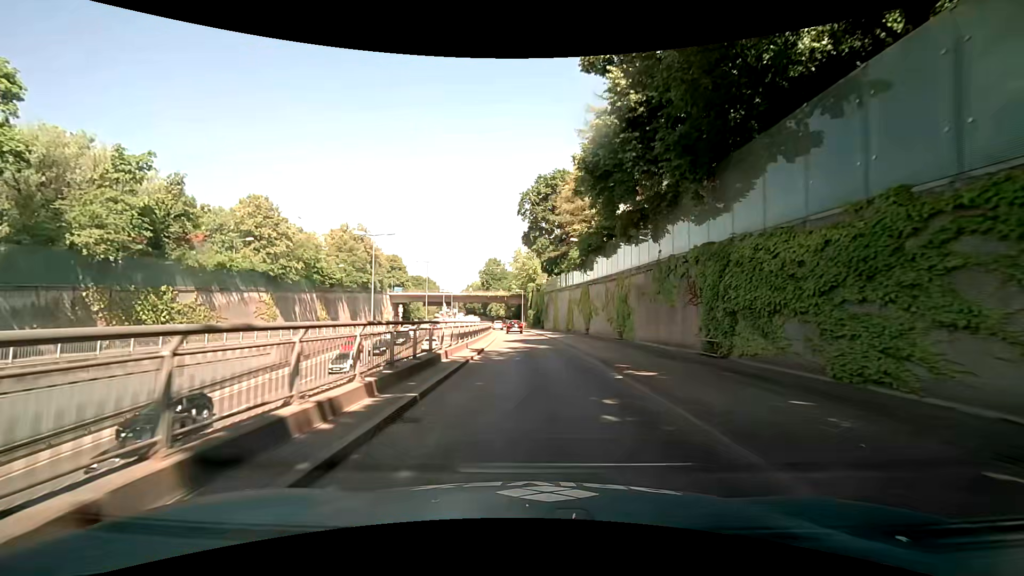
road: trunk_link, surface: asphalt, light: Day
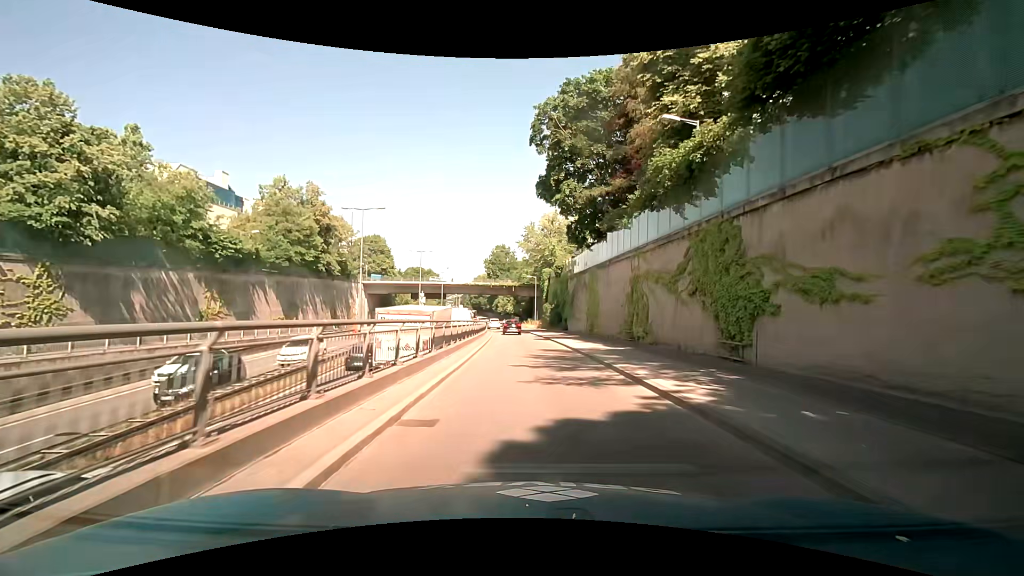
(-0.5, +30.1) m; -2°
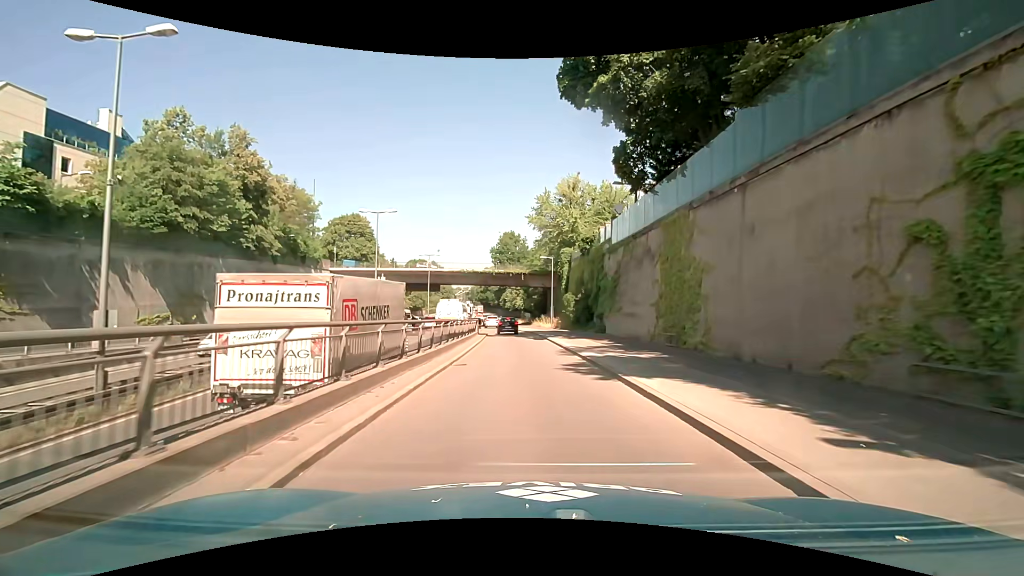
(0.0, +22.3) m; -1°
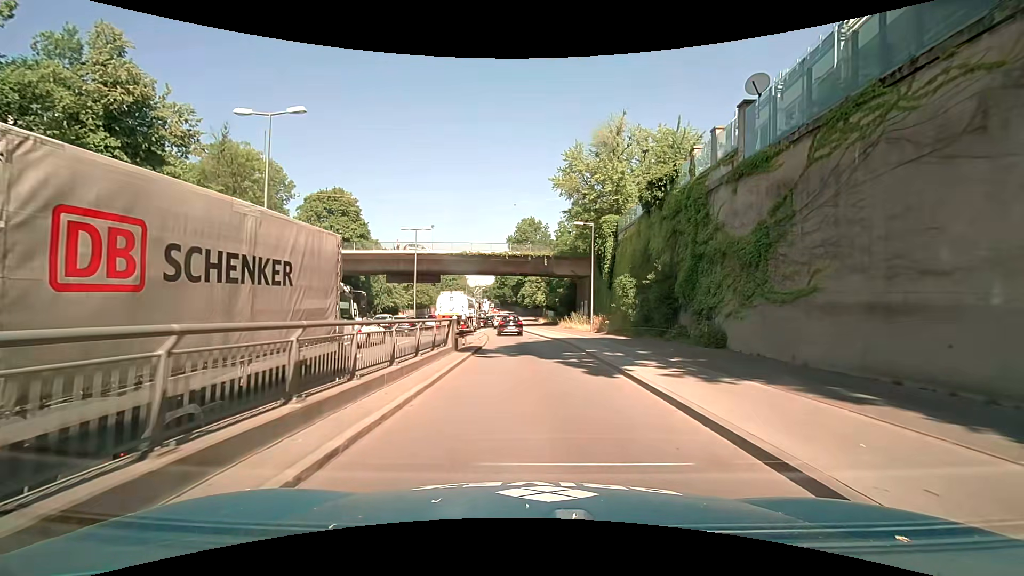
(-0.4, +20.3) m; -3°
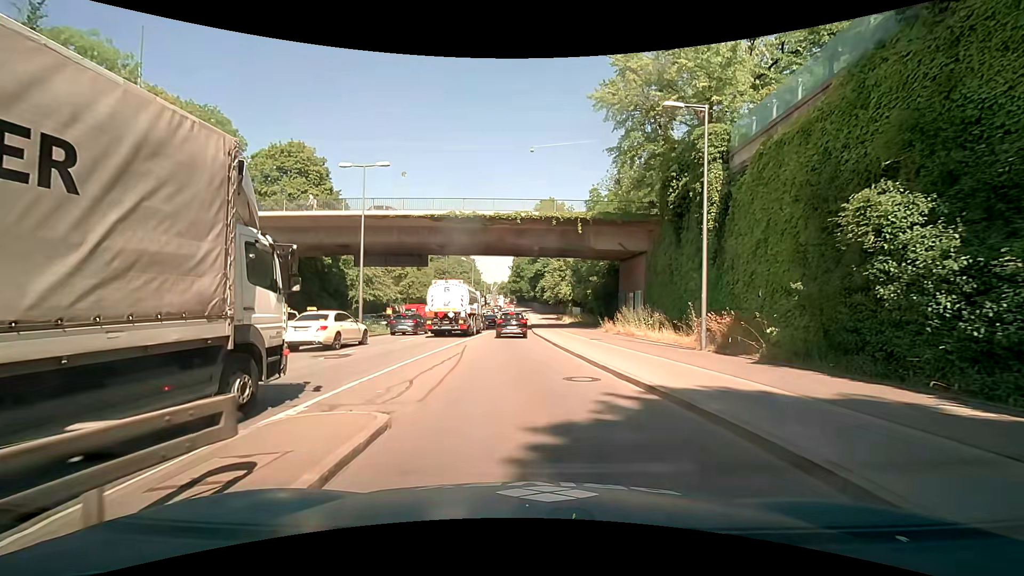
(-0.2, +21.1) m; -1°
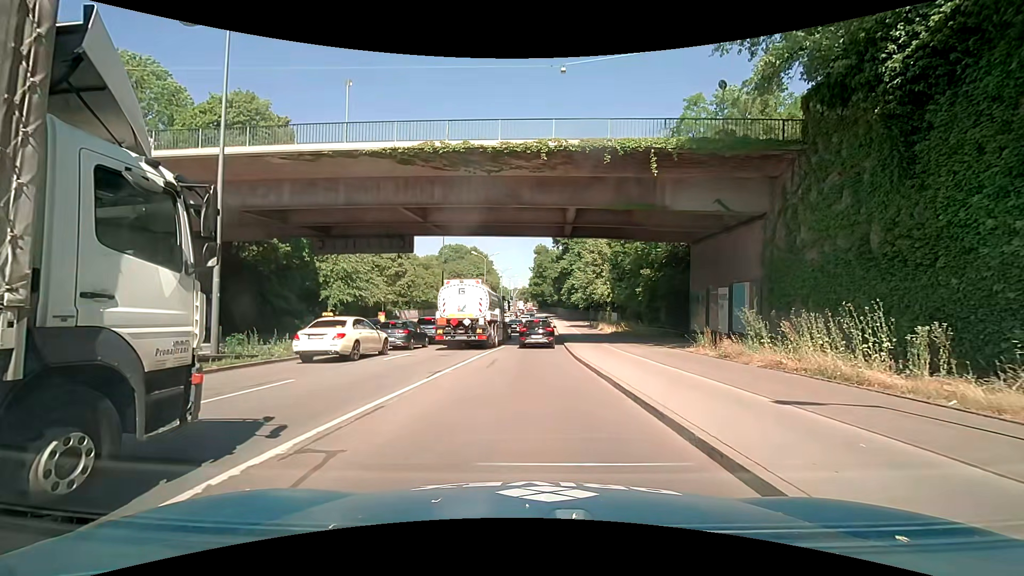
(-0.5, +16.2) m; -1°
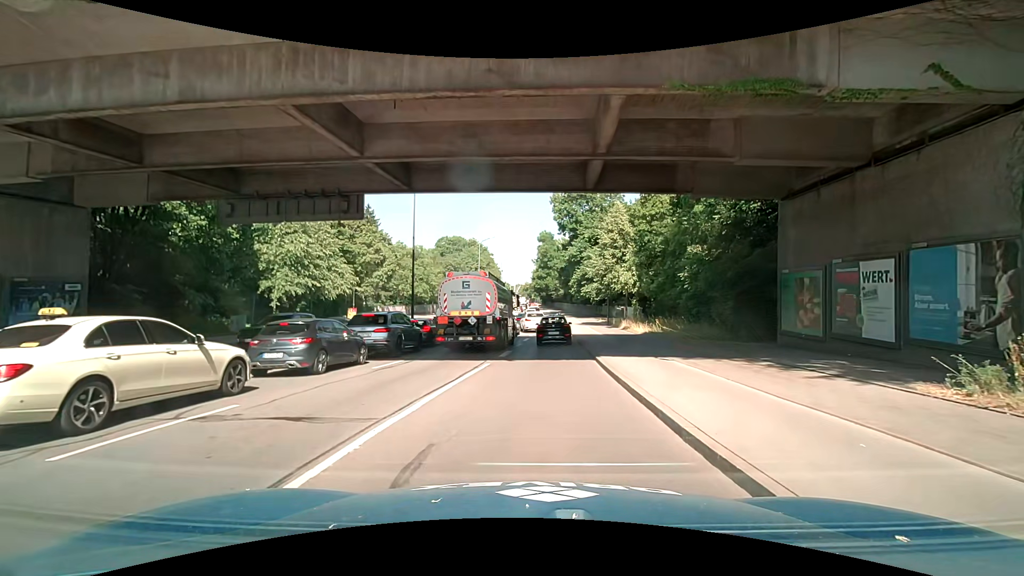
(-0.4, +12.1) m; -3°
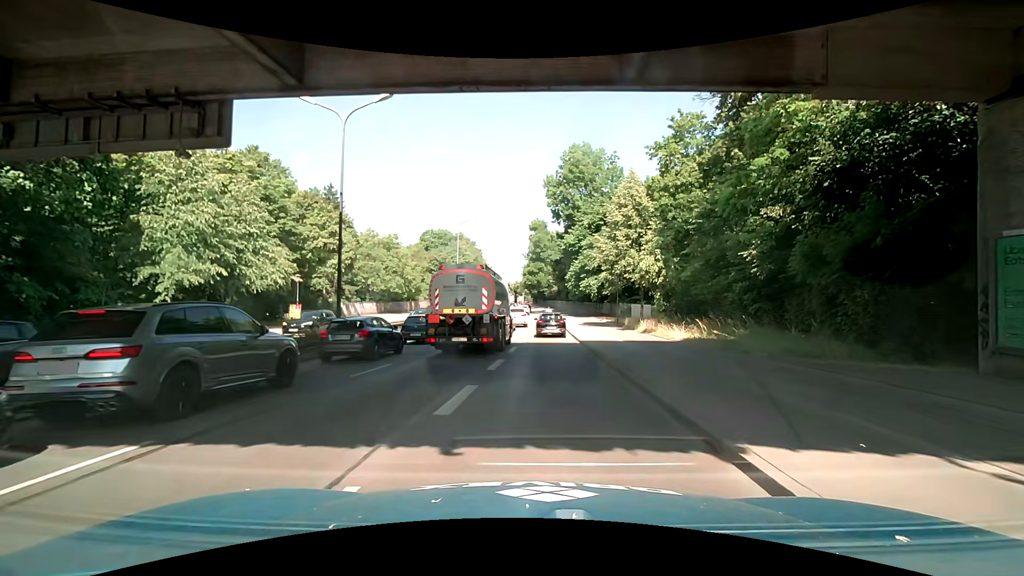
(+0.2, +11.1) m; +1°
(0, +10) (0, +20) (0, +30) (-1, +40) (-1, +50) (0, +60) (0, +70) (0, +80) (0, +90) (0, +100) m
